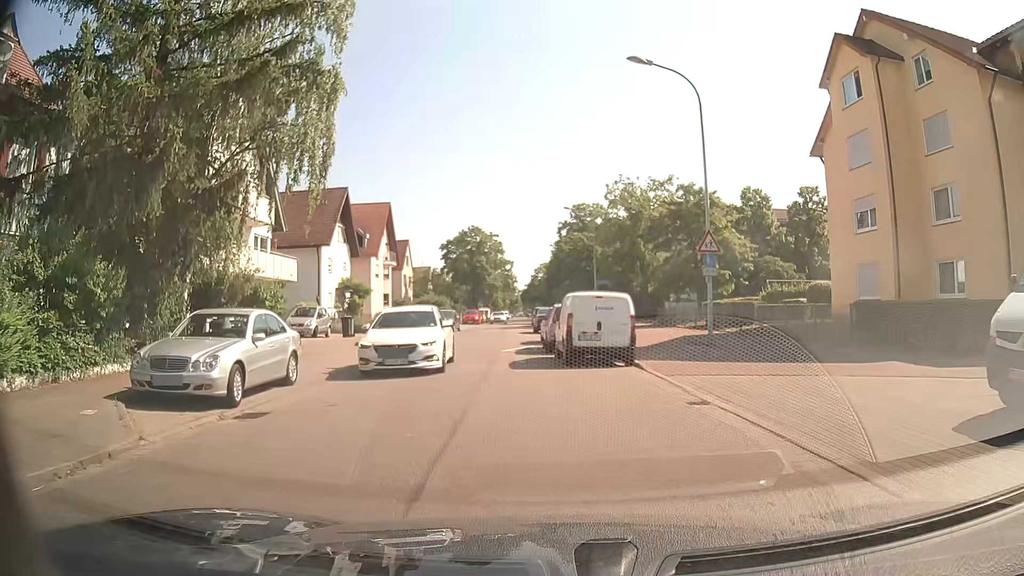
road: residential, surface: asphalt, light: Day
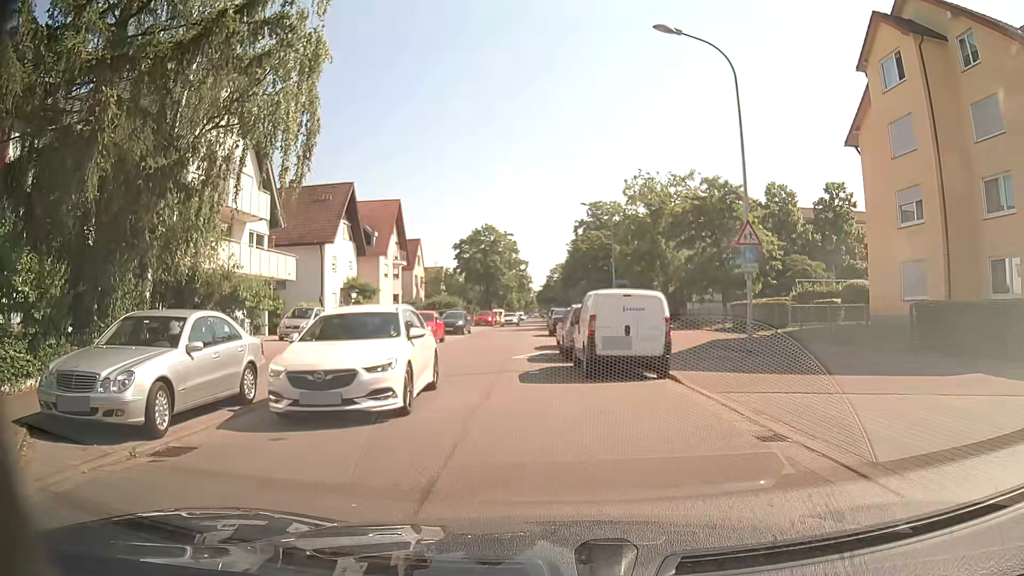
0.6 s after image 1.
(-0.1, +2.6) m; -2°
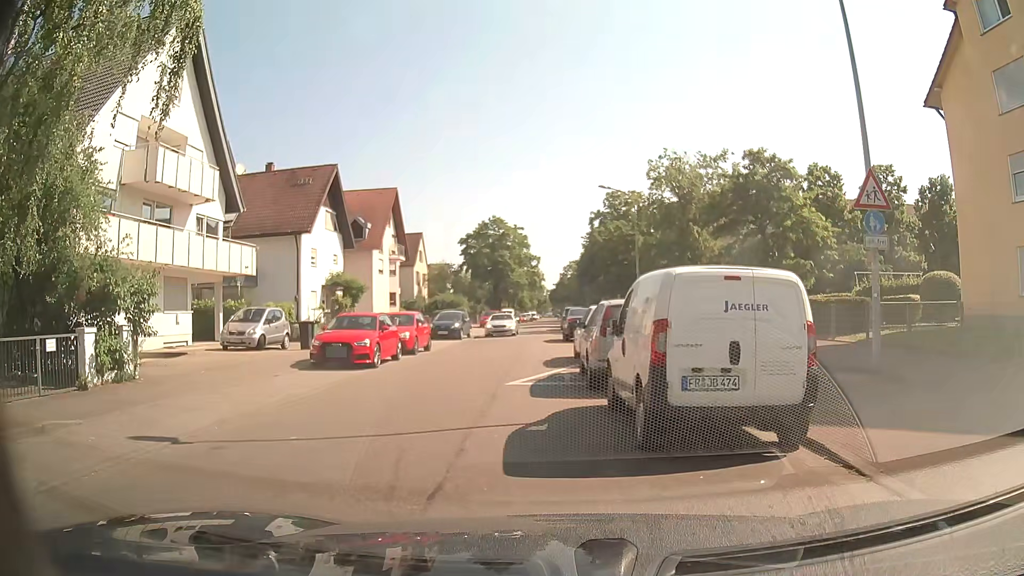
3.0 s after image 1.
(-0.1, +6.5) m; -3°
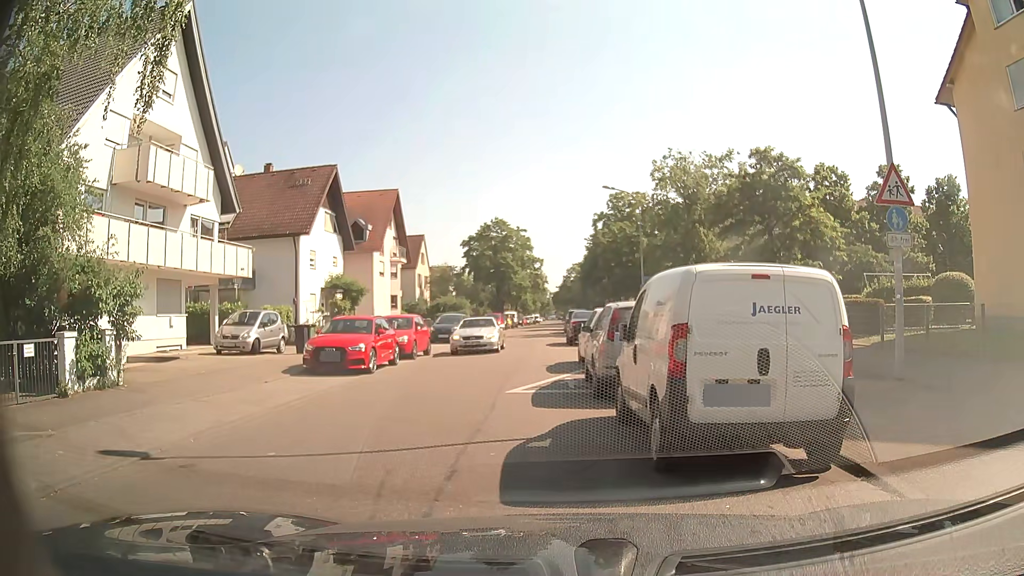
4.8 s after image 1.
(0.0, +0.7) m; 0°
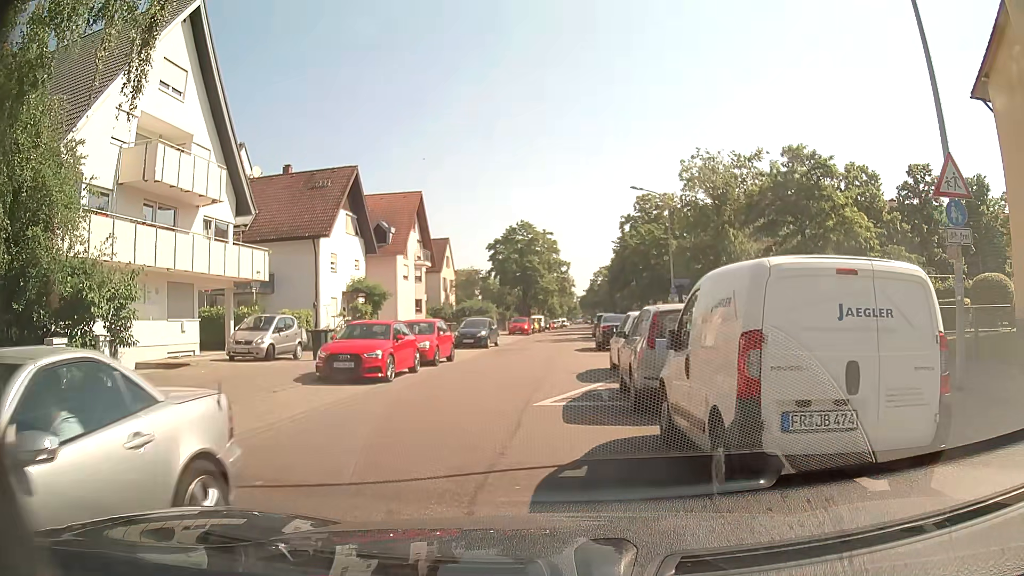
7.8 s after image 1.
(0.0, +1.2) m; -5°
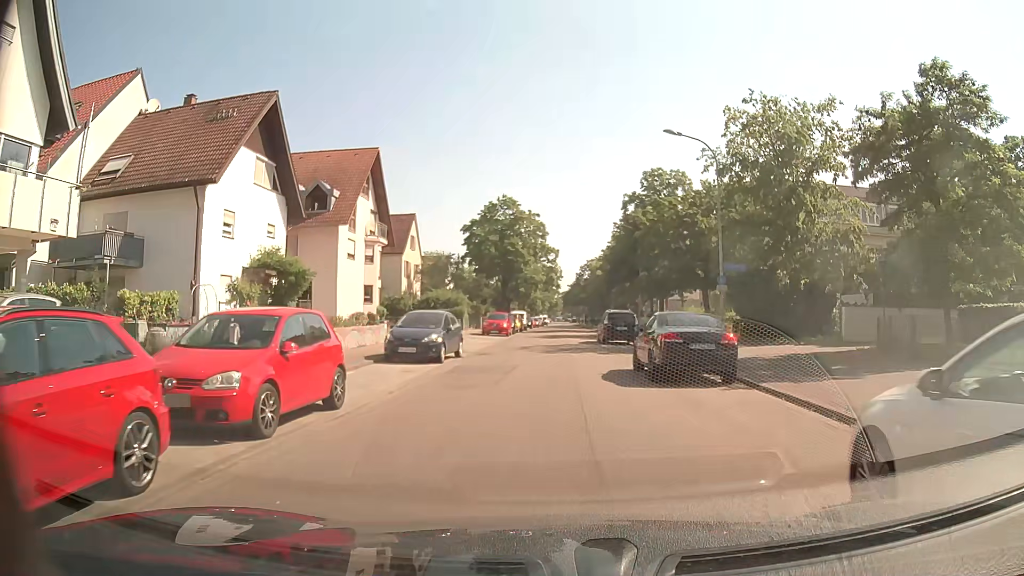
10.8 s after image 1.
(-0.1, +14.1) m; +5°
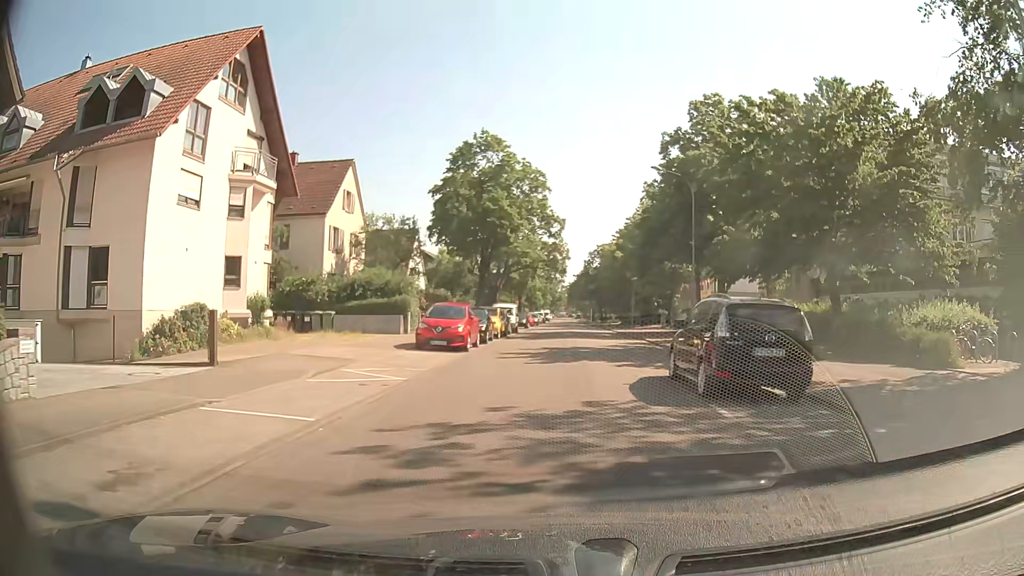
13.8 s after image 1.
(-0.2, +21.4) m; -1°
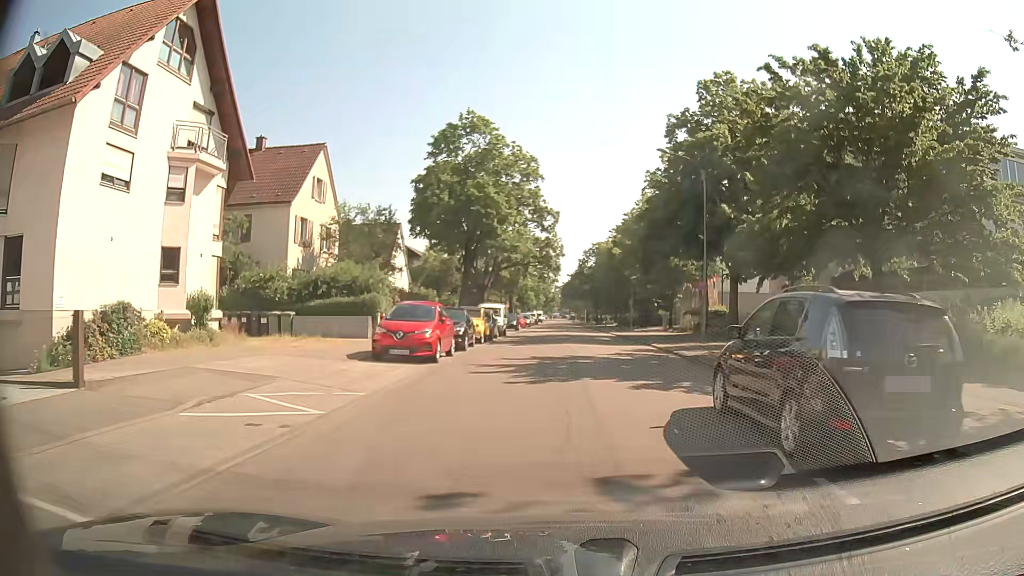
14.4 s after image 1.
(0.0, +4.5) m; +1°
(0, +10) (+1, +20) (+1, +30) (+2, +40) (+2, +50) (+2, +60) (+2, +70) (+2, +80) (+2, +90) (+2, +100) m
